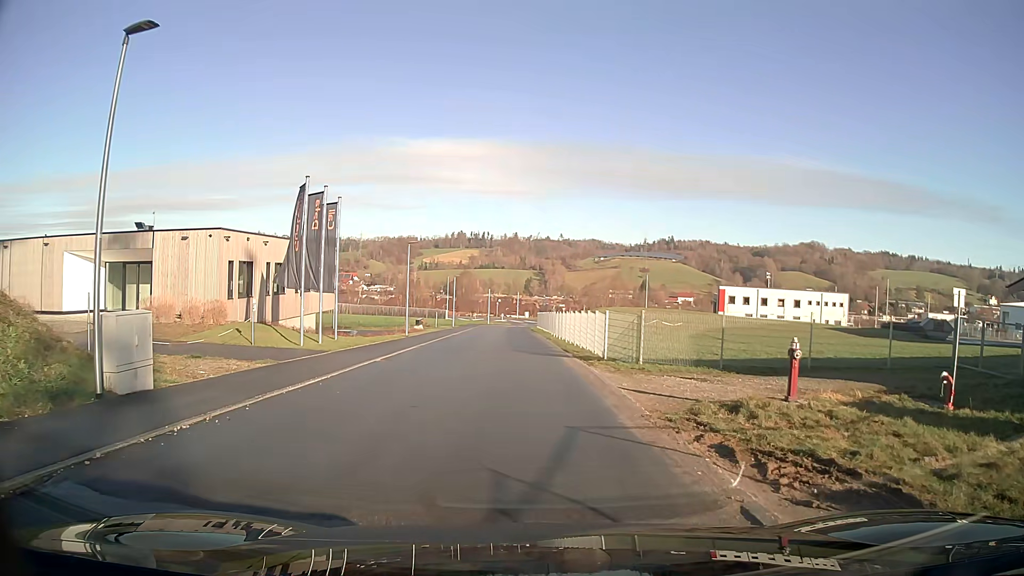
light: Day
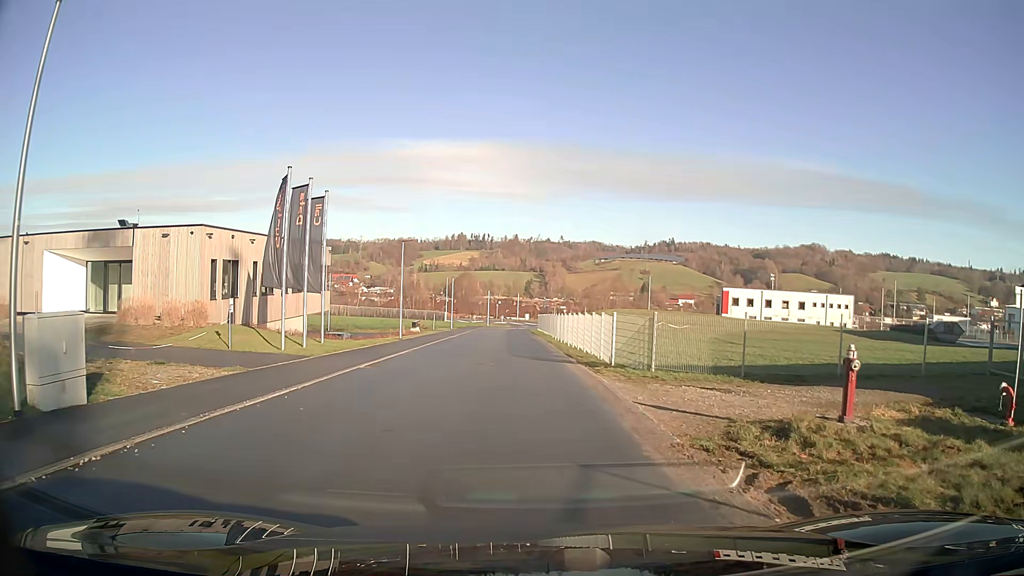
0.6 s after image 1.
(0.0, +2.0) m; 0°
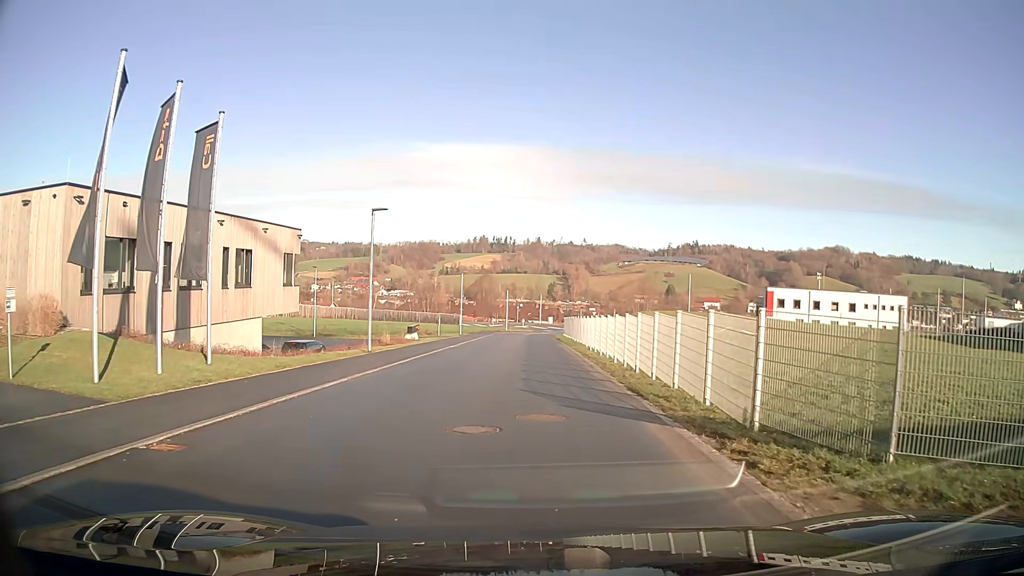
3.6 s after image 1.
(-0.2, +11.7) m; -2°
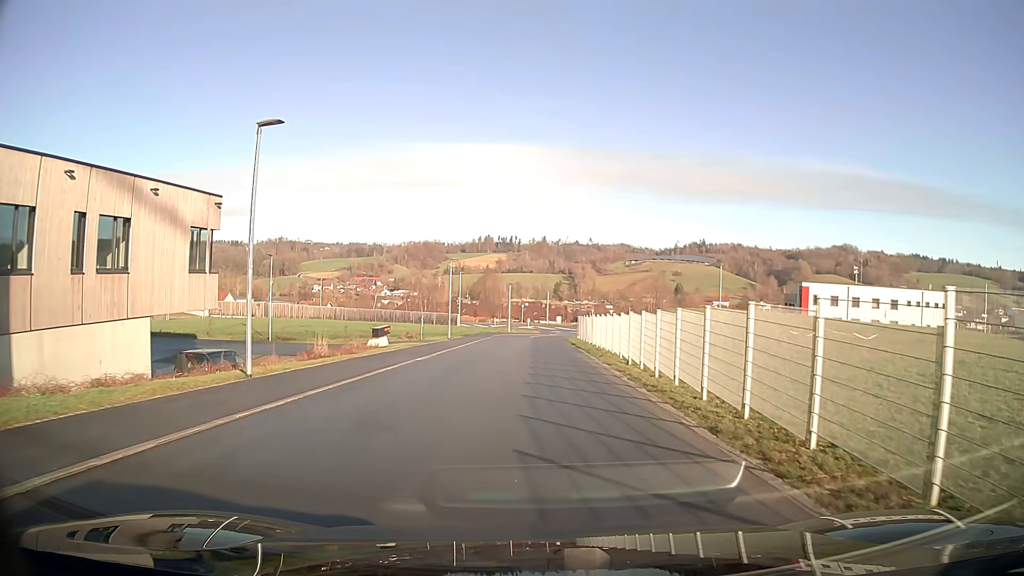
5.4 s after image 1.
(-0.1, +11.9) m; -1°
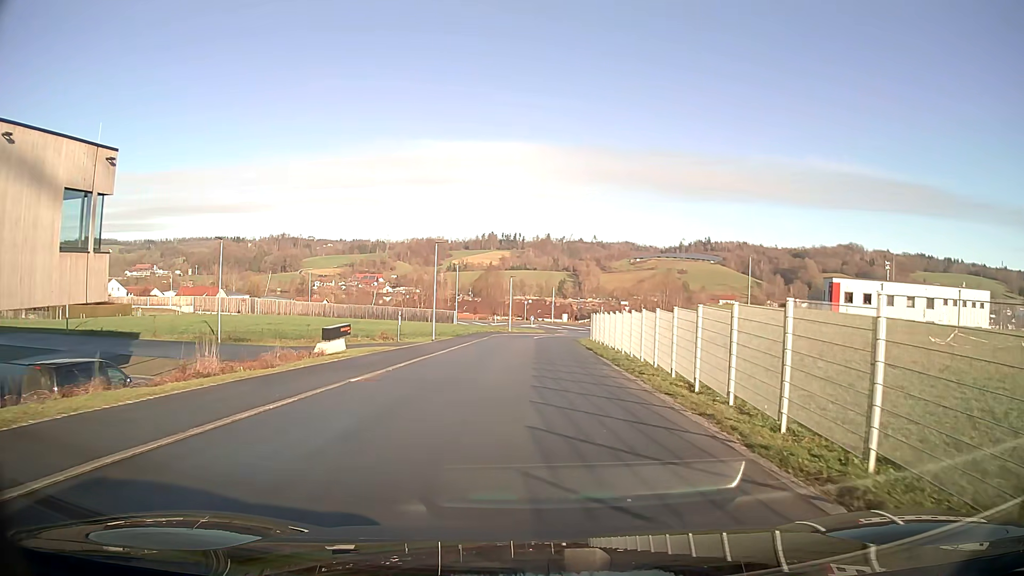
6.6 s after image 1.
(0.0, +8.8) m; 0°
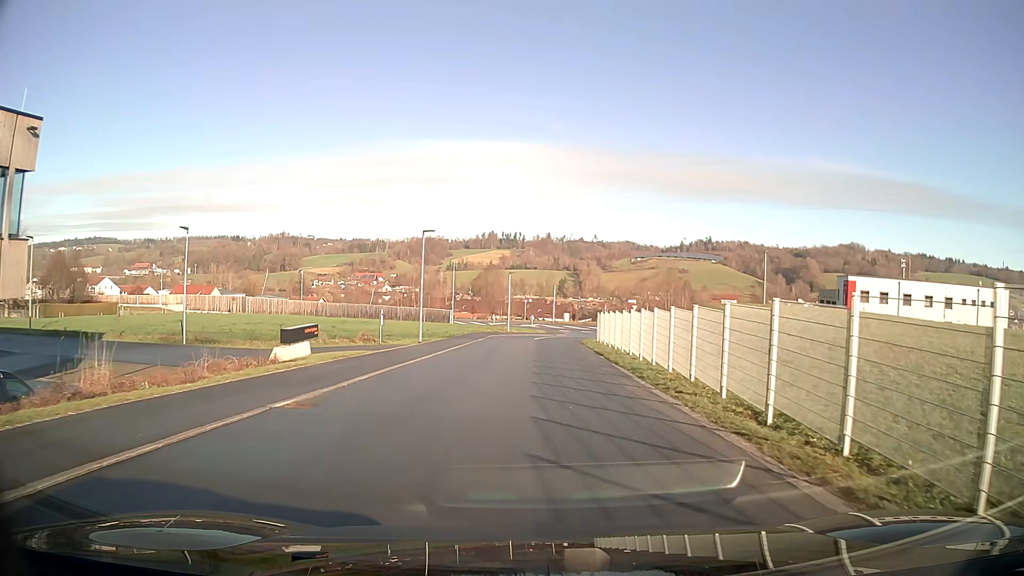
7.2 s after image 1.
(0.0, +4.3) m; 0°
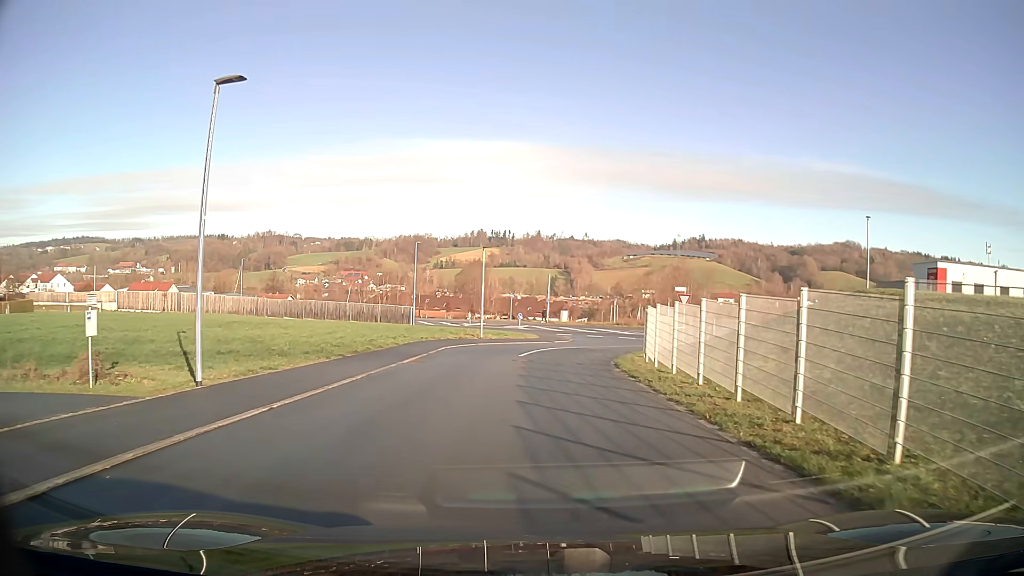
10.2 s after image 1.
(+0.2, +21.4) m; +1°
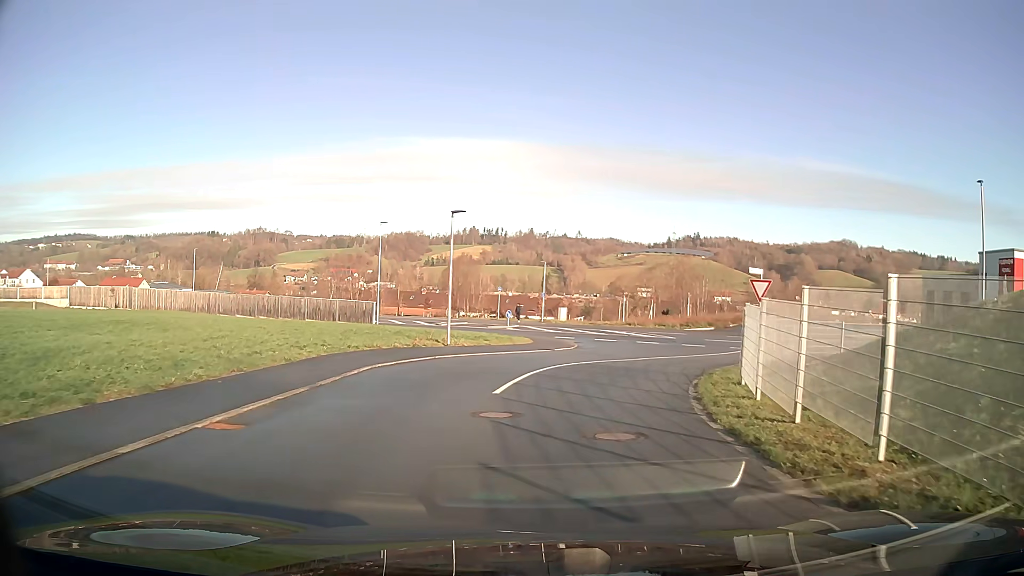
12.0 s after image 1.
(+0.1, +12.5) m; +1°
